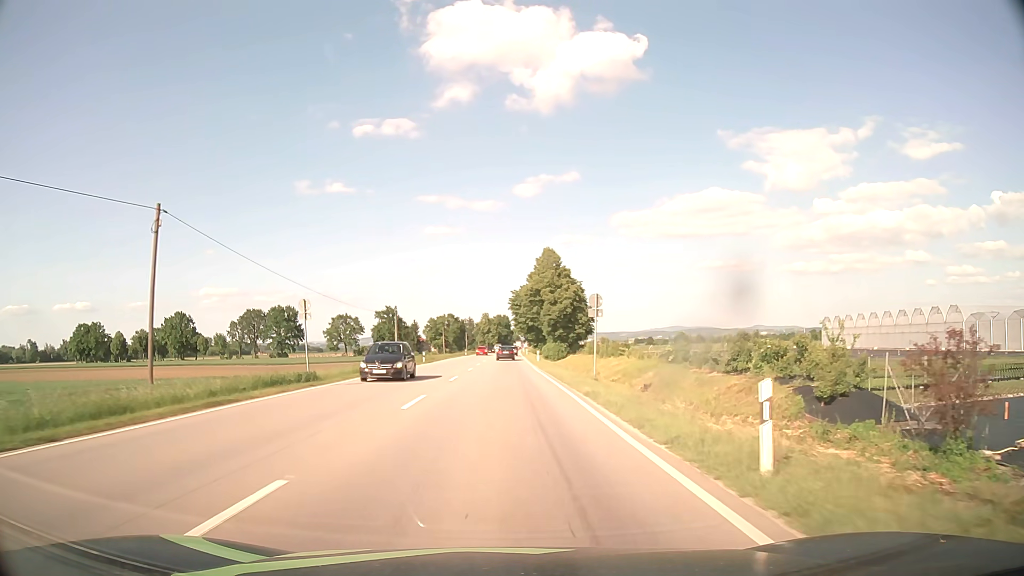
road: primary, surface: asphalt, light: Day
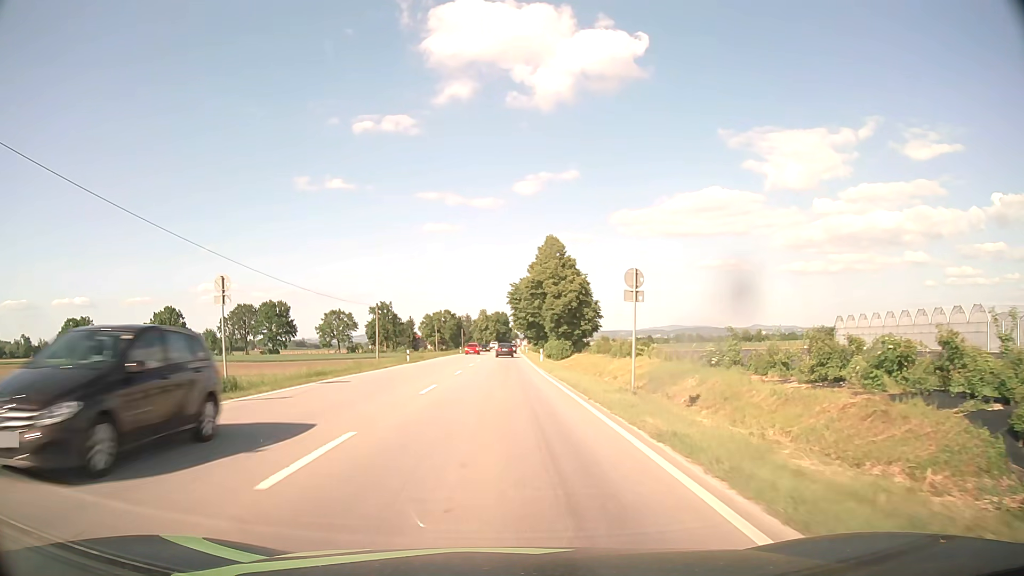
(0.0, +8.6) m; 0°
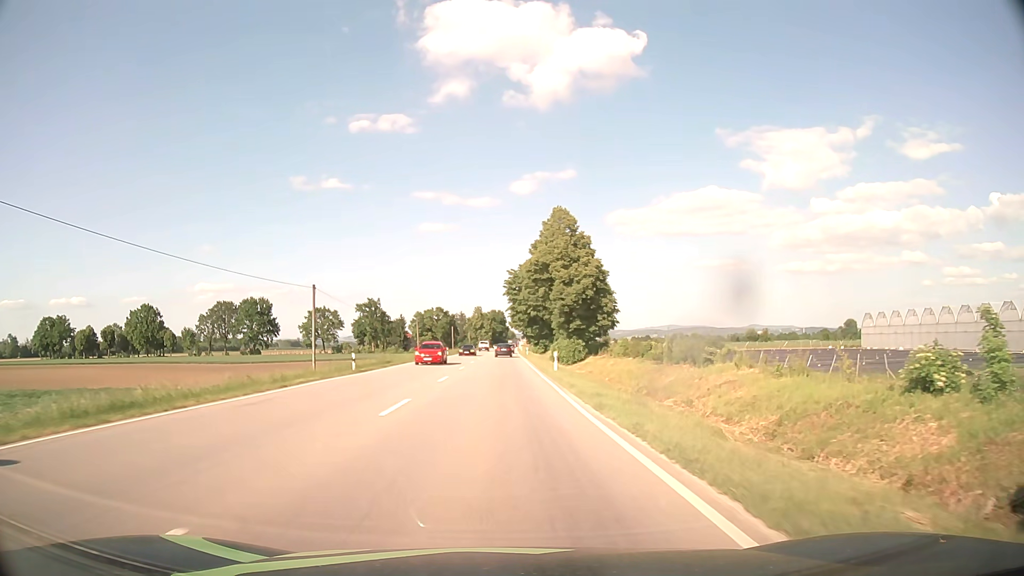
(0.0, +17.6) m; 0°
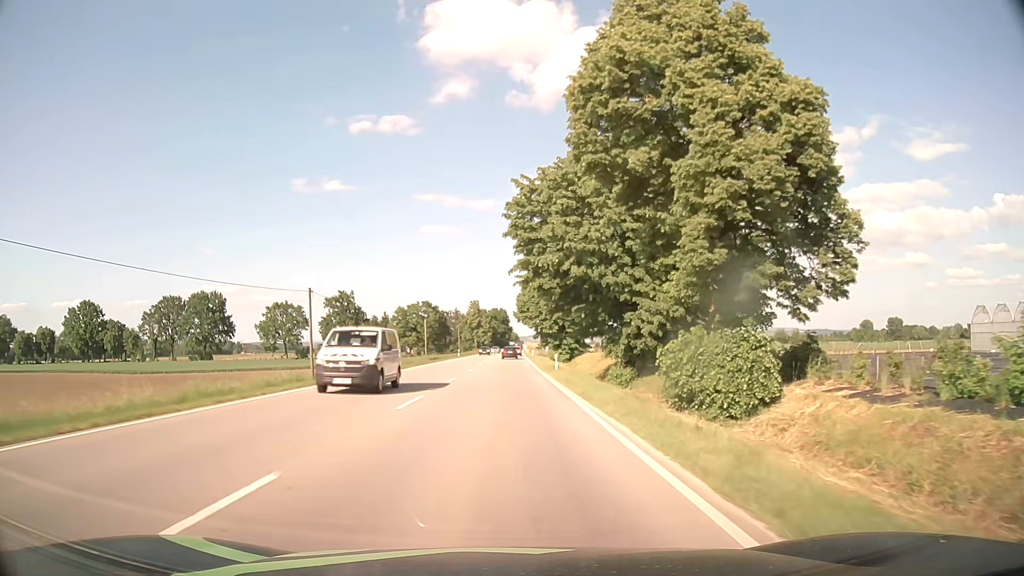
(-0.1, +45.8) m; 0°
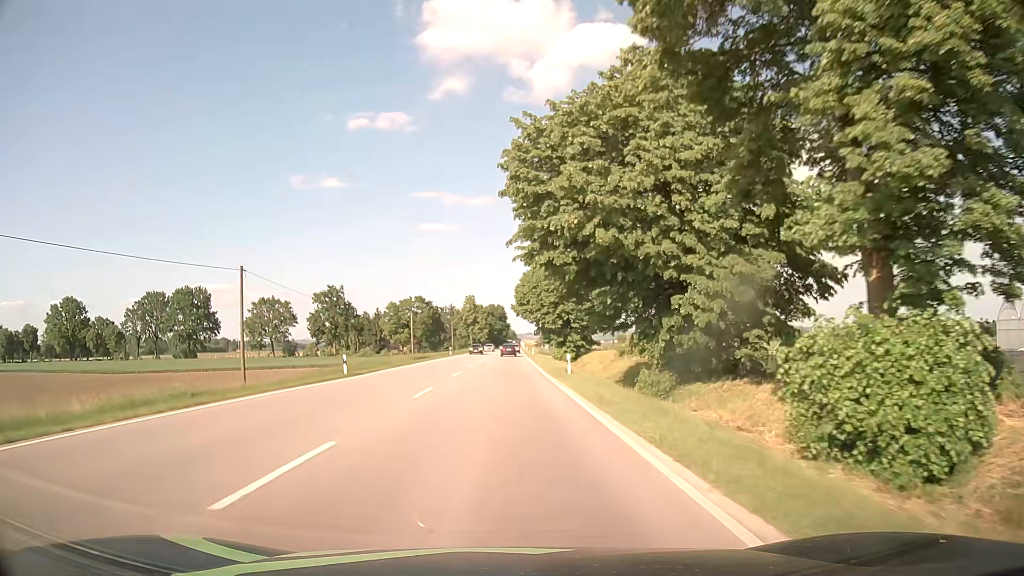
(0.0, +9.4) m; 0°
(0, +10) (0, +20) (0, +30) (0, +40) (0, +50) (0, +60) (0, +70) (+1, +80) (+1, +90) (+1, +100) m
